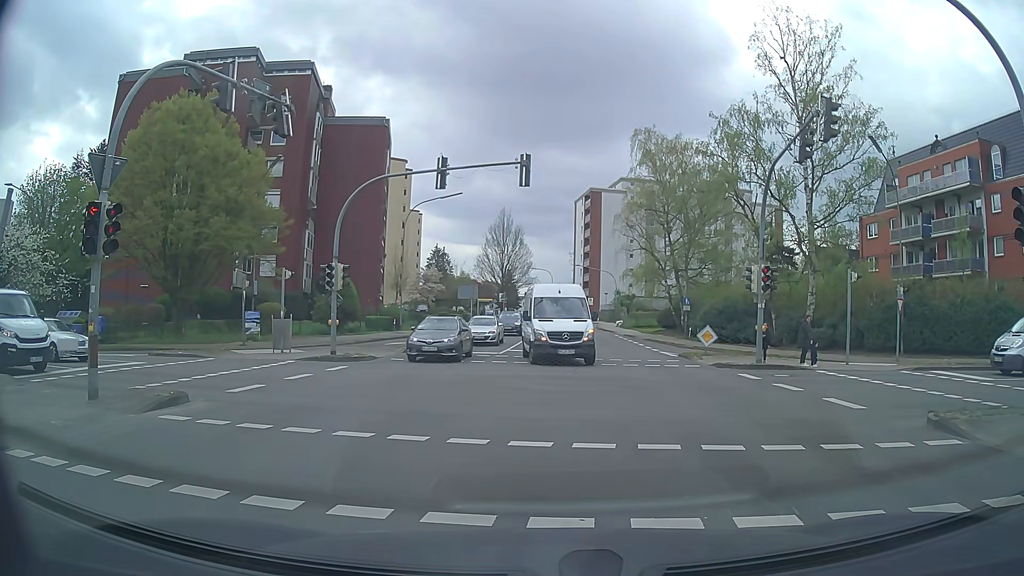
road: tertiary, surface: asphalt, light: Day
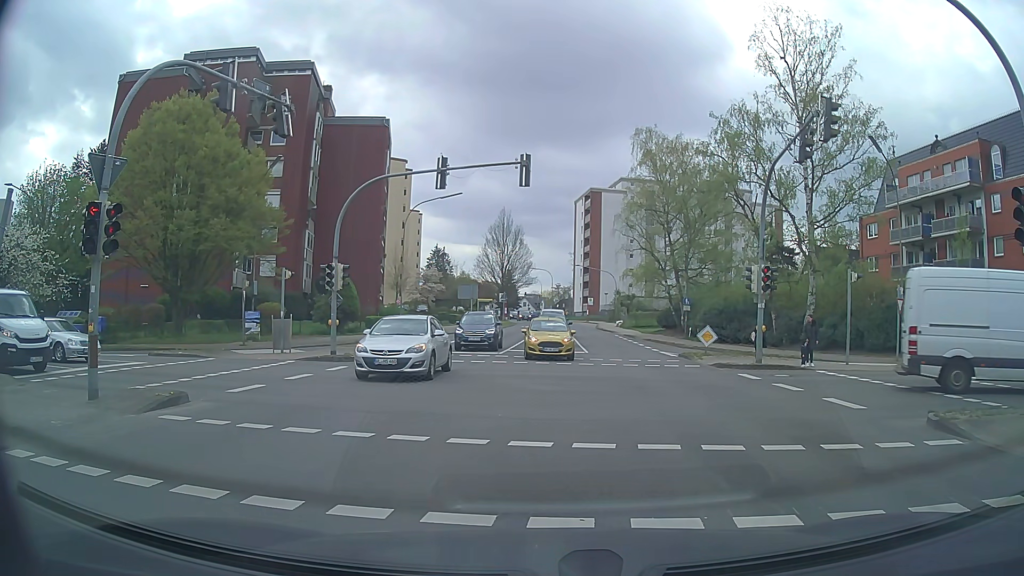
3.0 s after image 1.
(0.0, 0.0) m; 0°
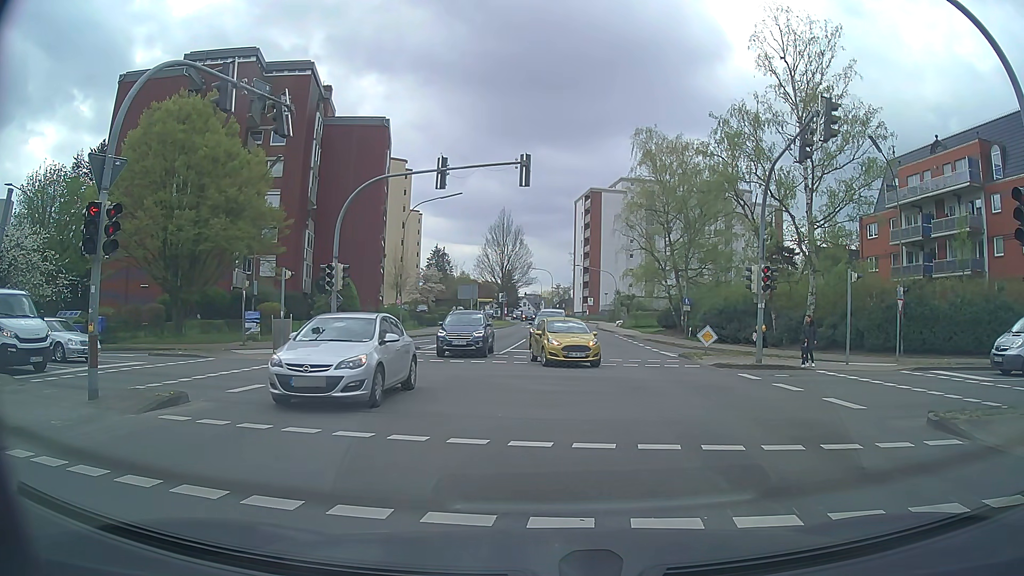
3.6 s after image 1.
(0.0, 0.0) m; 0°
